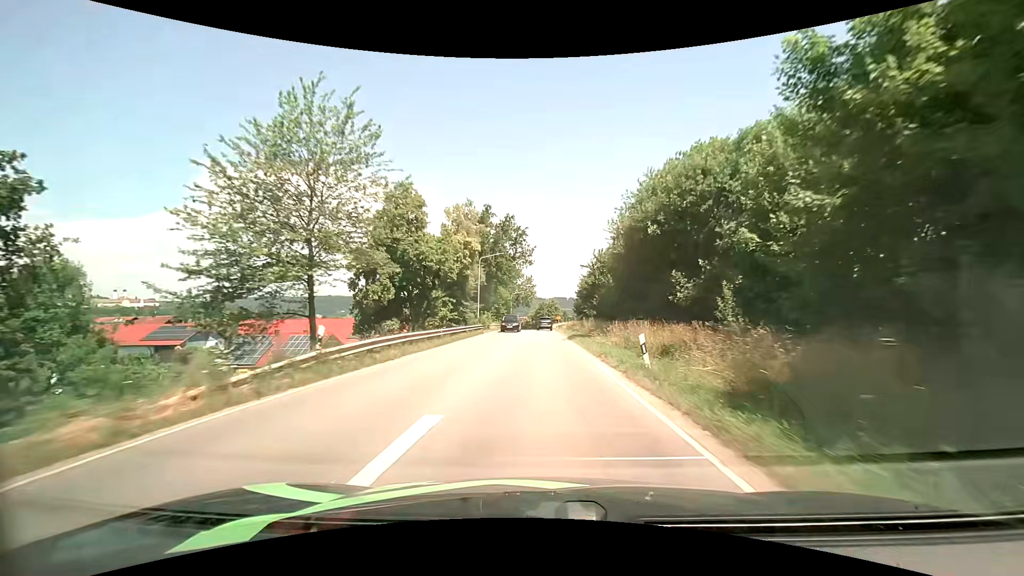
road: tertiary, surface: asphalt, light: Day
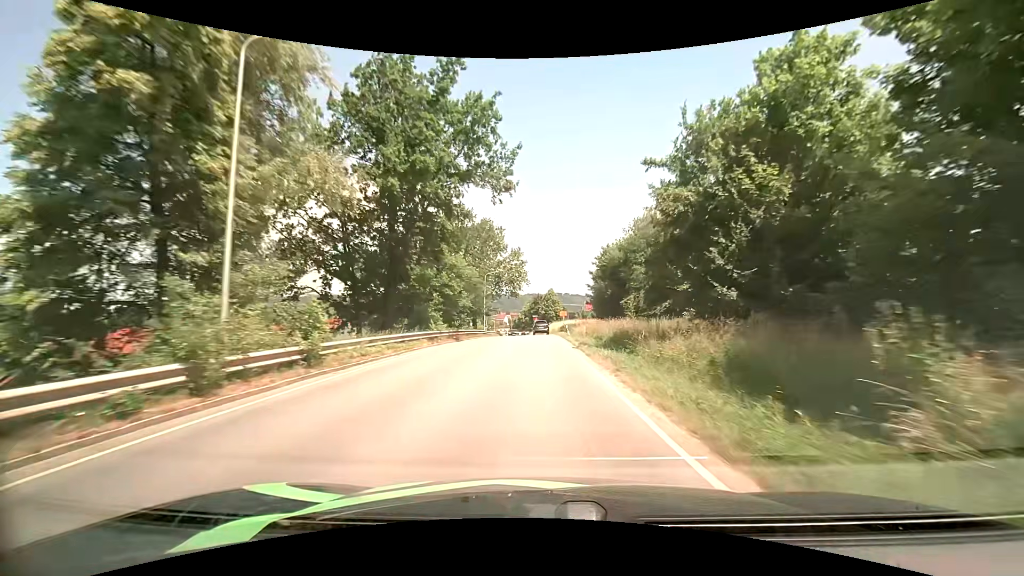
(0.0, +38.7) m; 0°
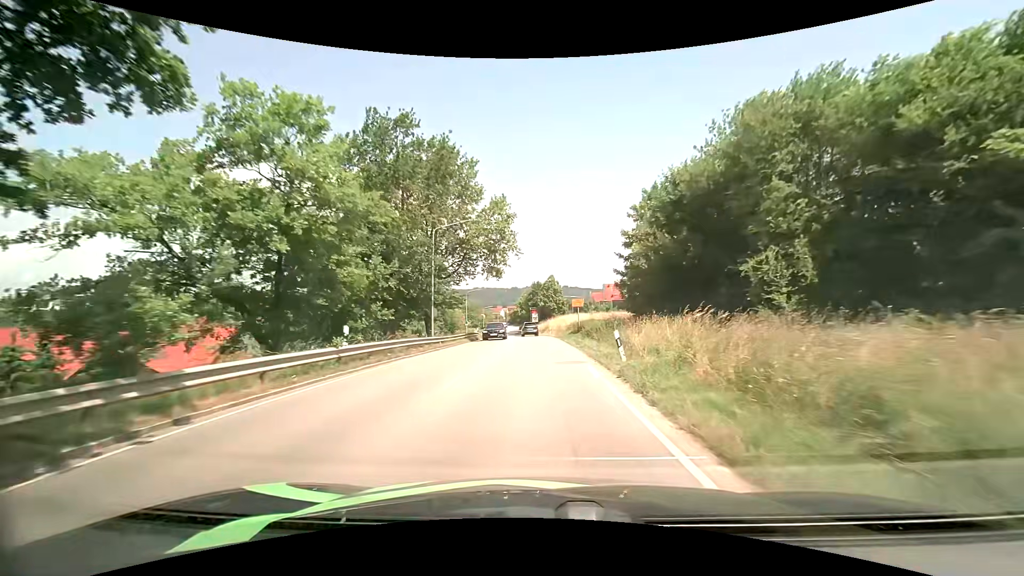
(0.0, +26.4) m; 0°
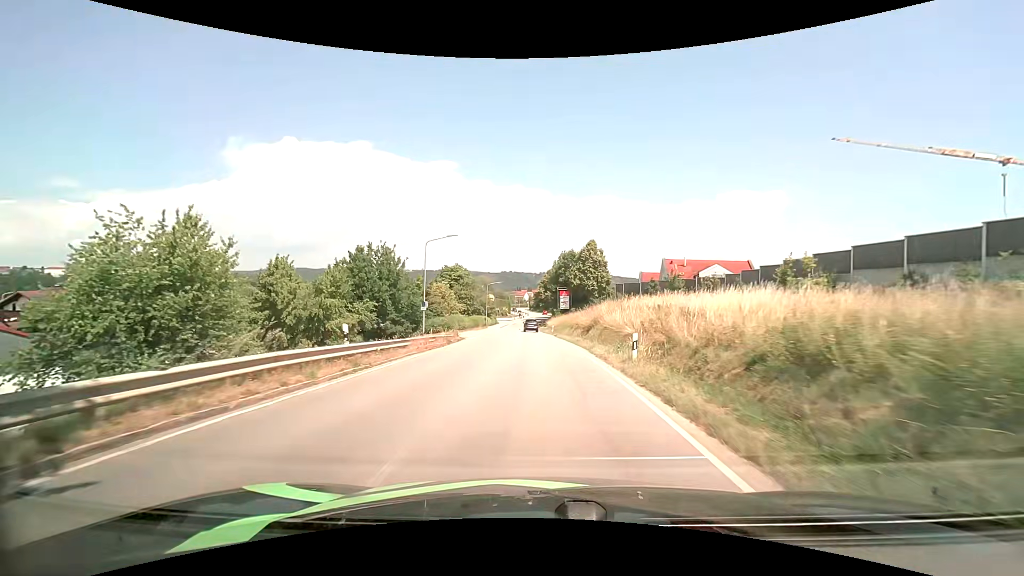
(-0.7, +41.0) m; -4°
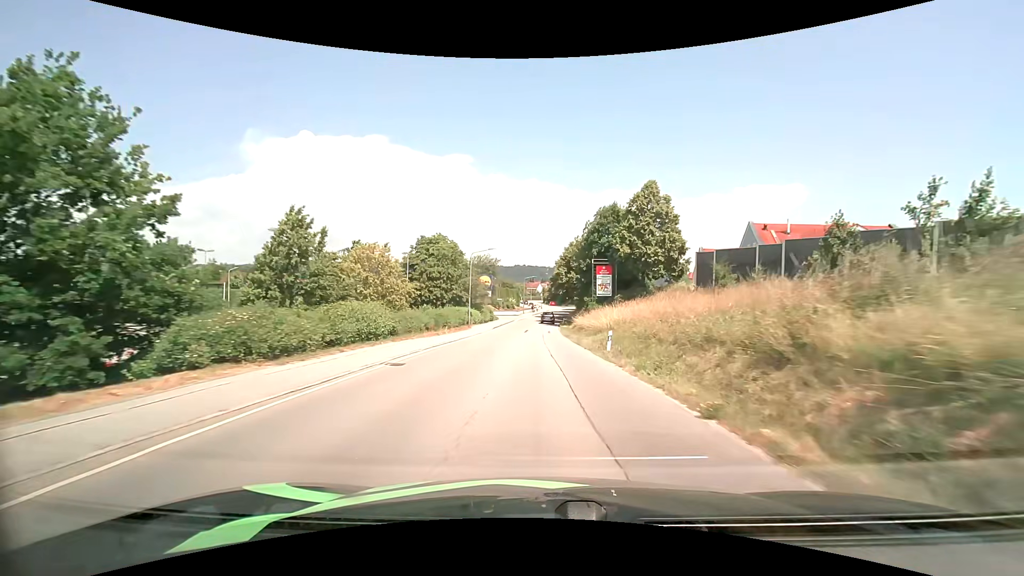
(-0.5, +34.8) m; -1°
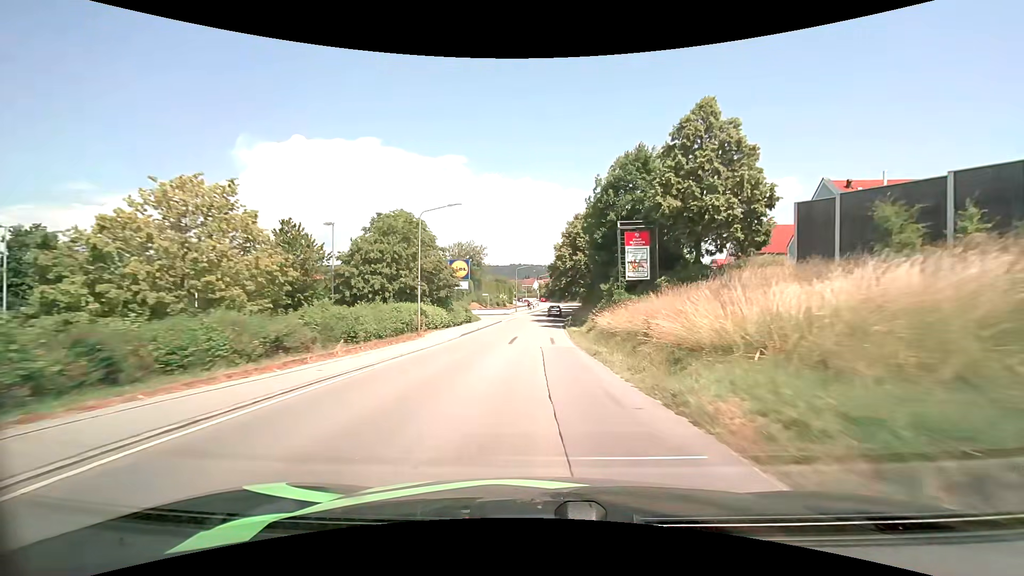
(+0.1, +18.8) m; 0°
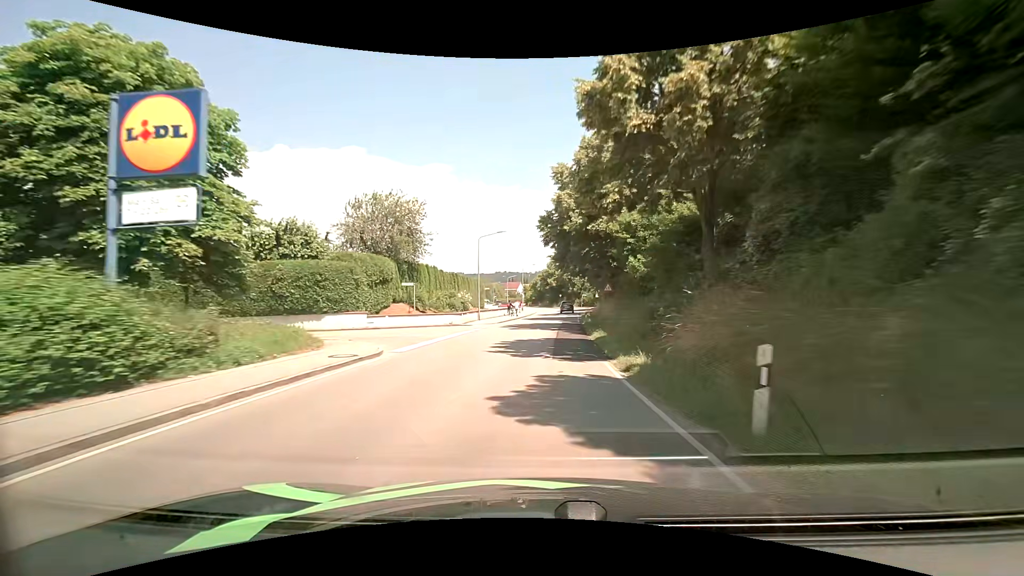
(+0.1, +38.7) m; +2°
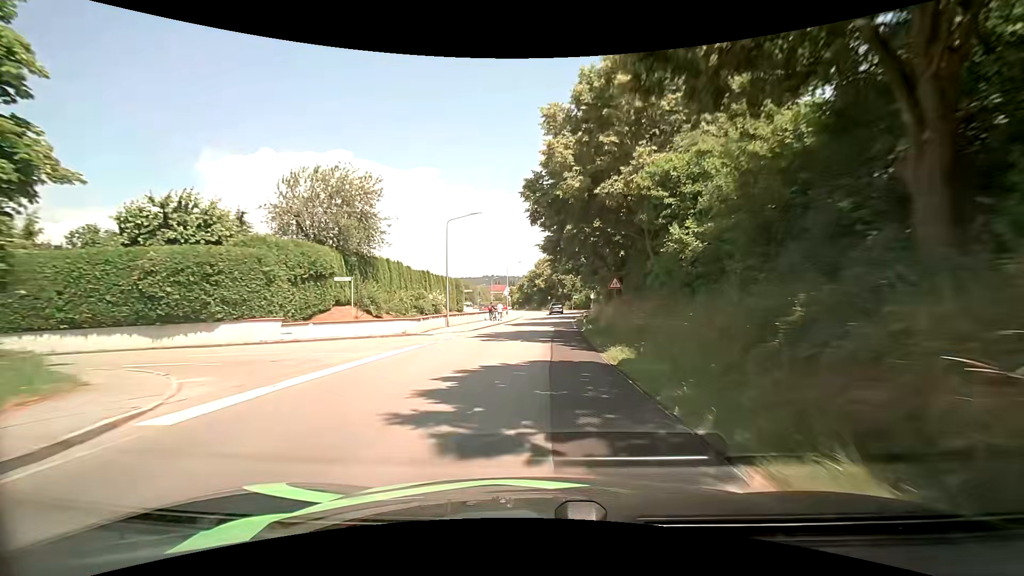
(+0.1, +9.3) m; +1°
(0, +10) (0, +20) (+1, +30) (+1, +40) (+2, +50) (+2, +60) (+2, +70) (+2, +80) (+1, +90) (-1, +100) m
